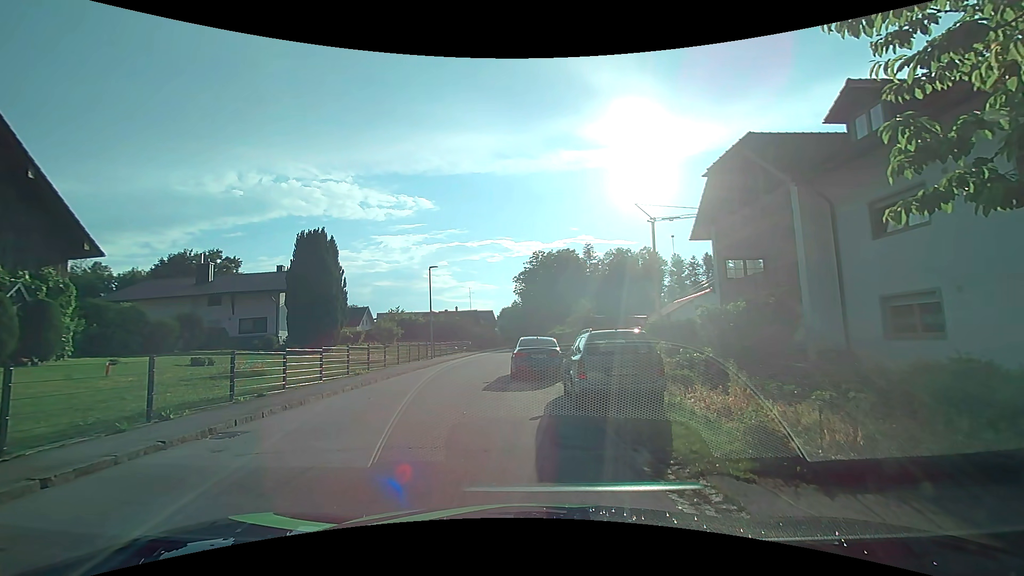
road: residential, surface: asphalt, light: Day
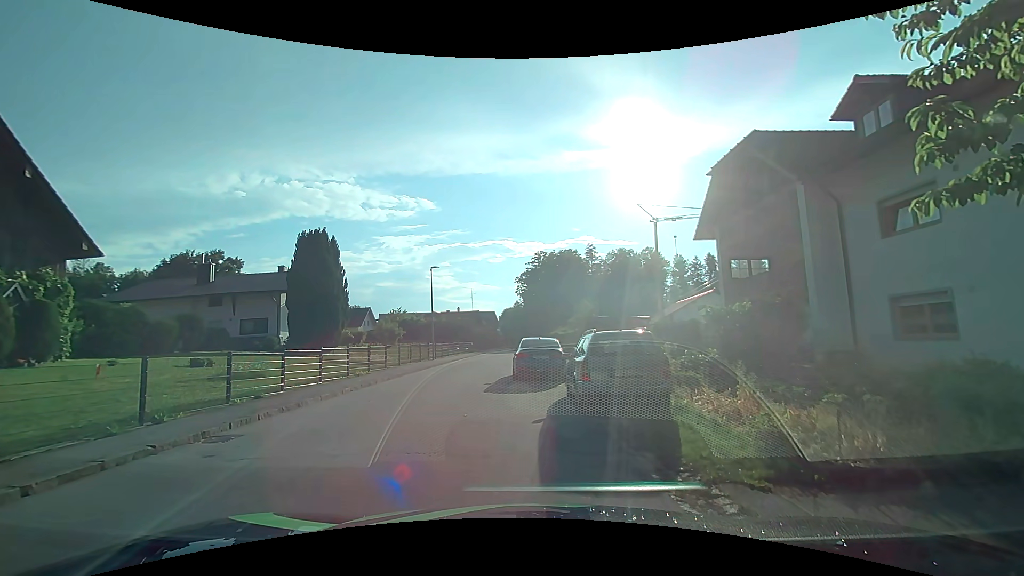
(0.0, +0.2) m; 0°
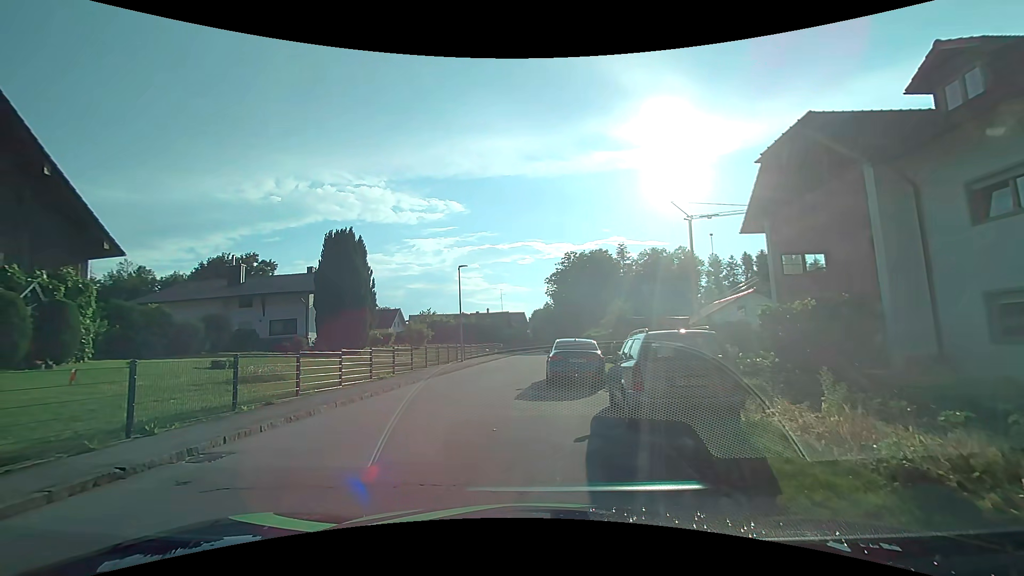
(0.0, +1.4) m; -4°
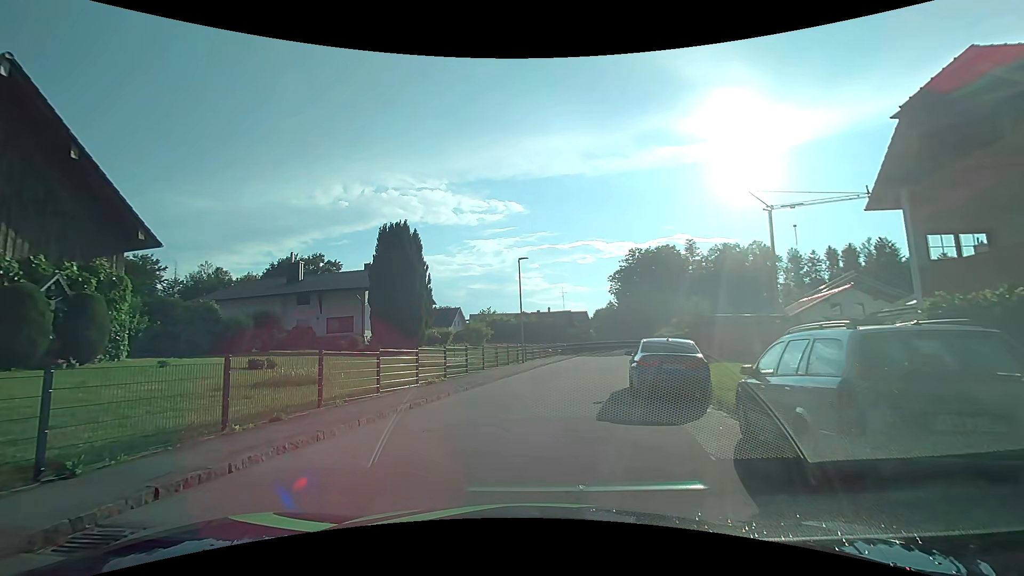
(-0.2, +3.2) m; -7°
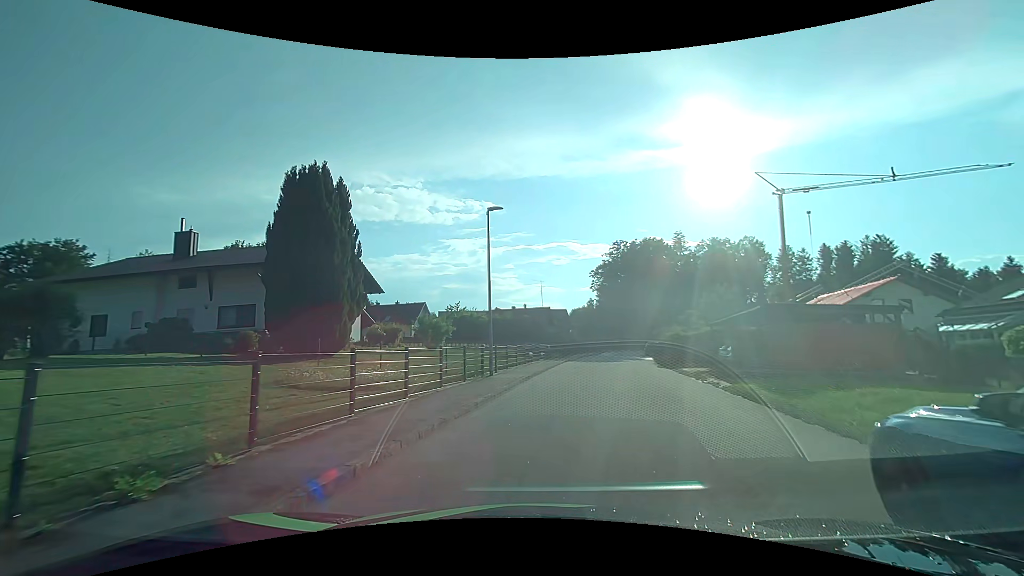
(-0.2, +11.6) m; +2°
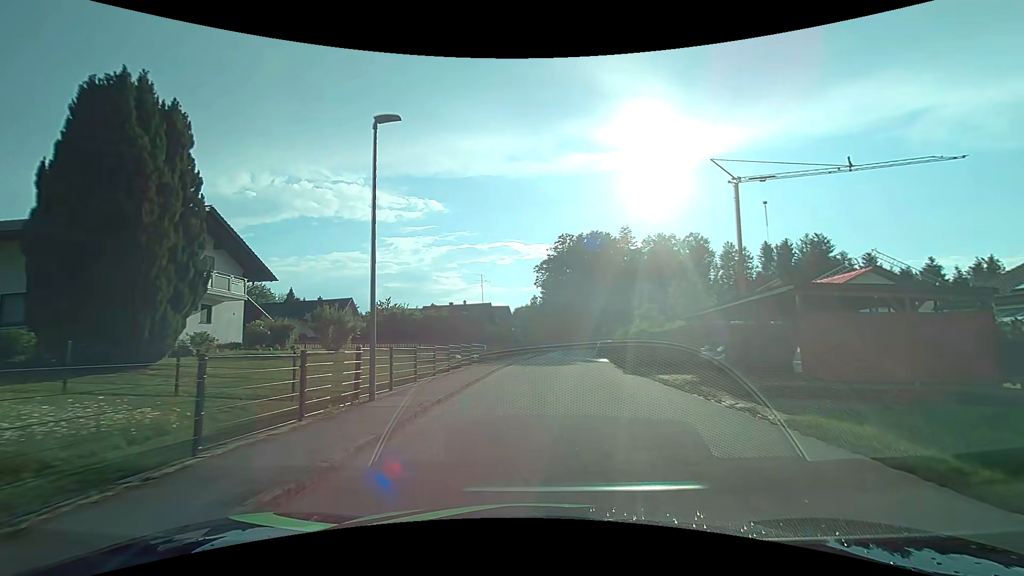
(+0.5, +7.7) m; +7°
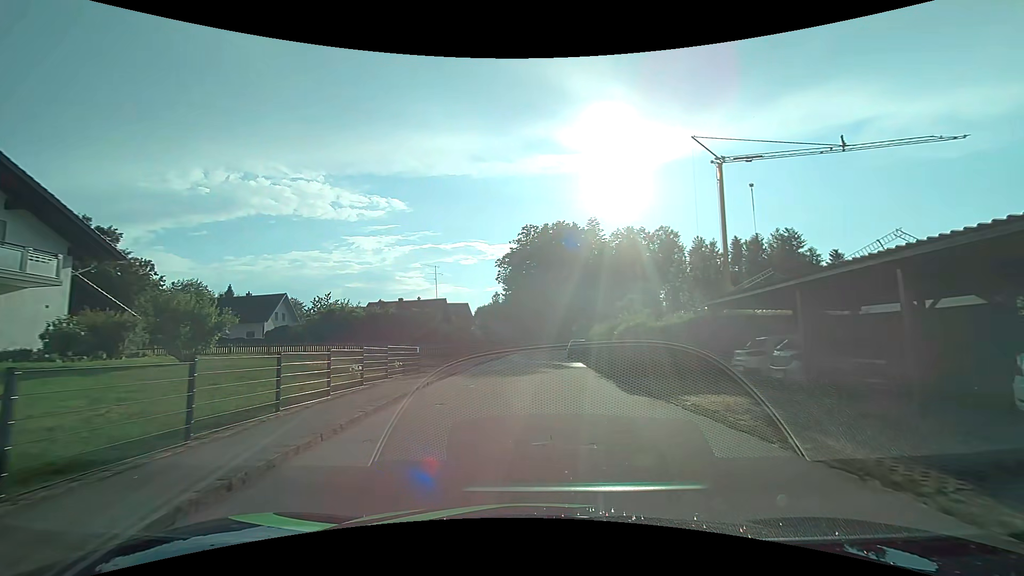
(+0.4, +8.5) m; +5°
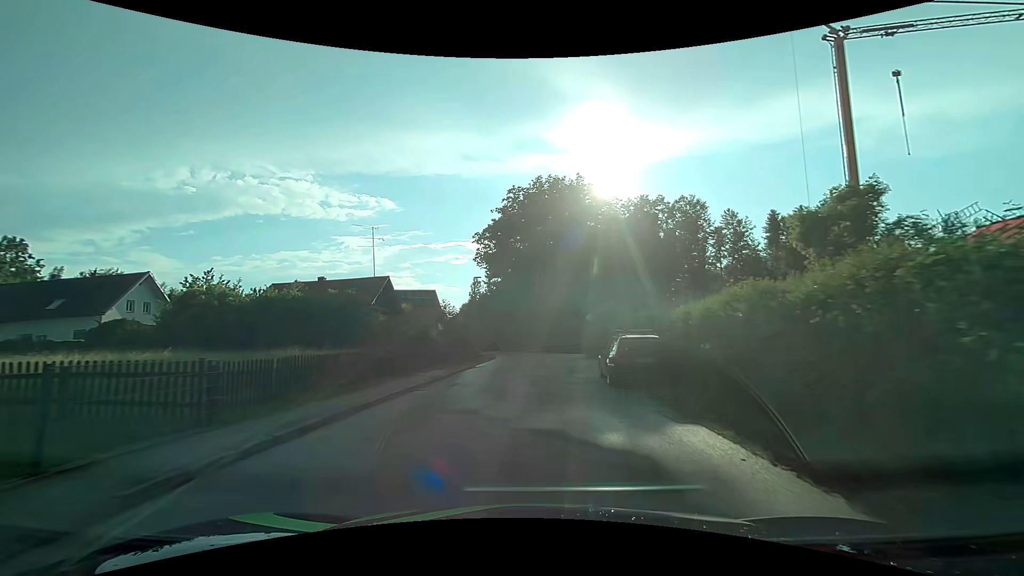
(+0.1, +23.8) m; 0°
(0, +10) (0, +20) (+1, +30) (+1, +40) (+1, +50) (-1, +60) (-3, +70) (-7, +79) (-12, +88) (-16, +97) m
